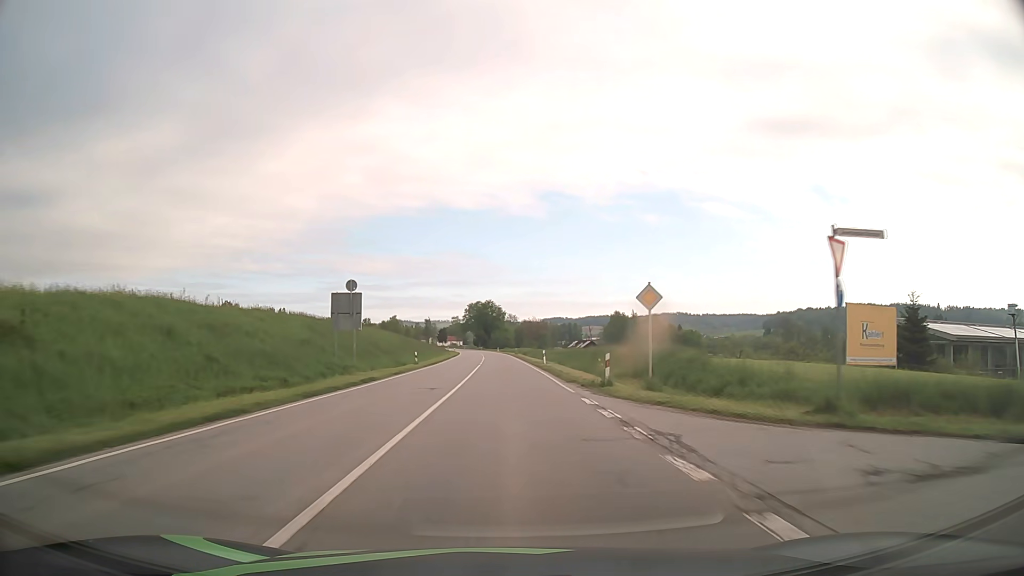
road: secondary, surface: asphalt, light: Day
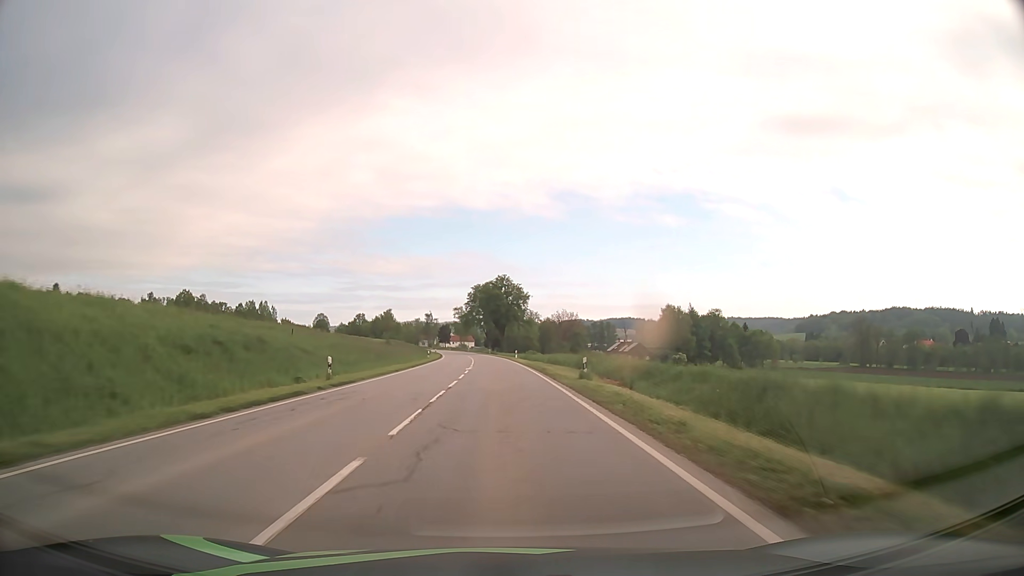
(-0.7, +73.9) m; -1°
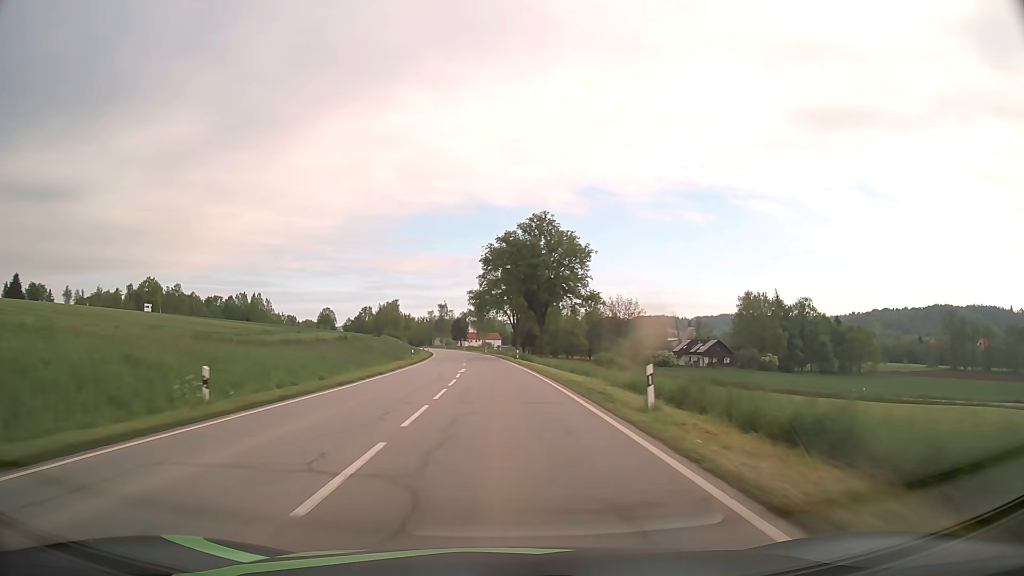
(-1.3, +59.2) m; -3°
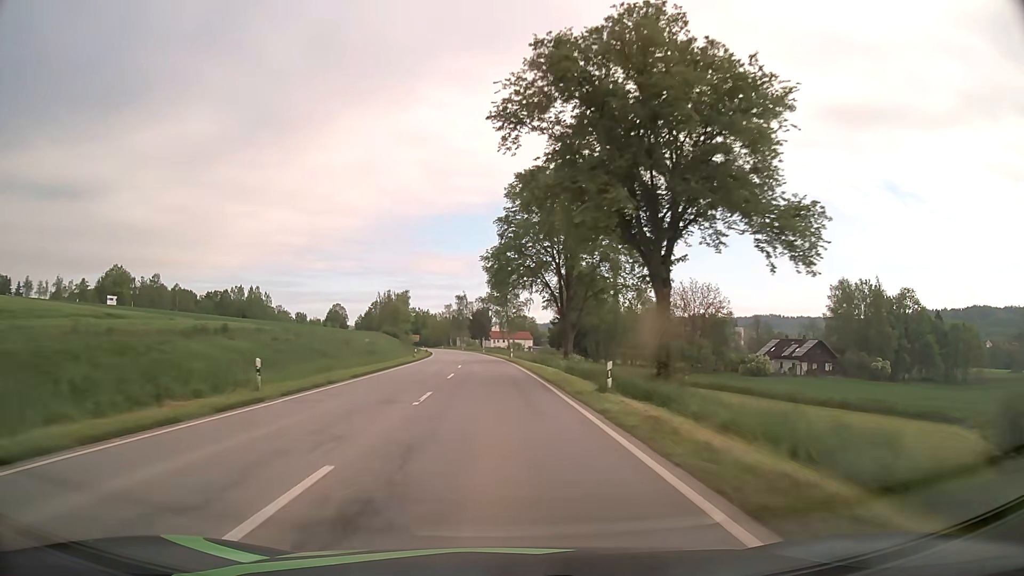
(-0.9, +44.5) m; -2°
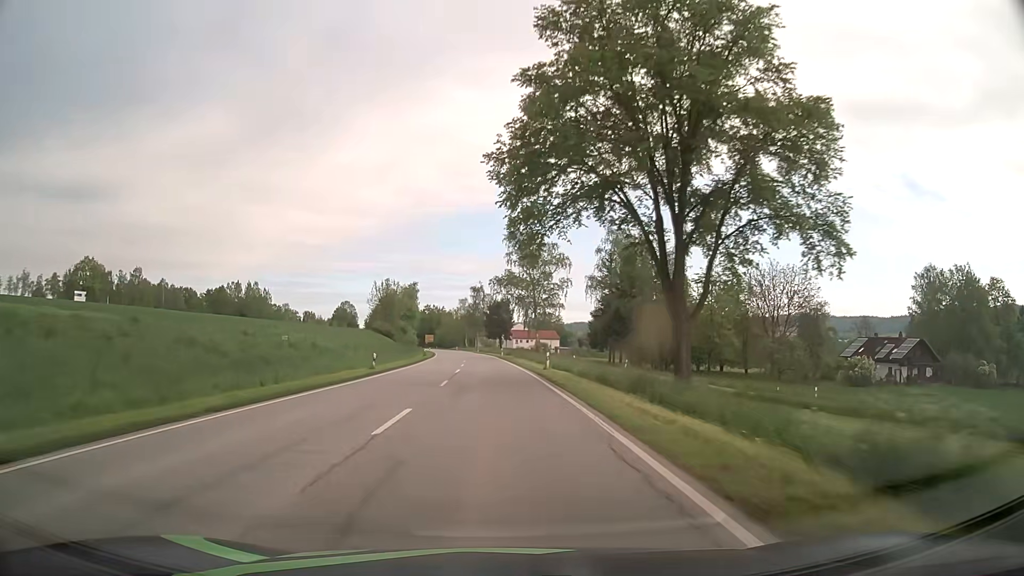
(-0.5, +29.7) m; -2°
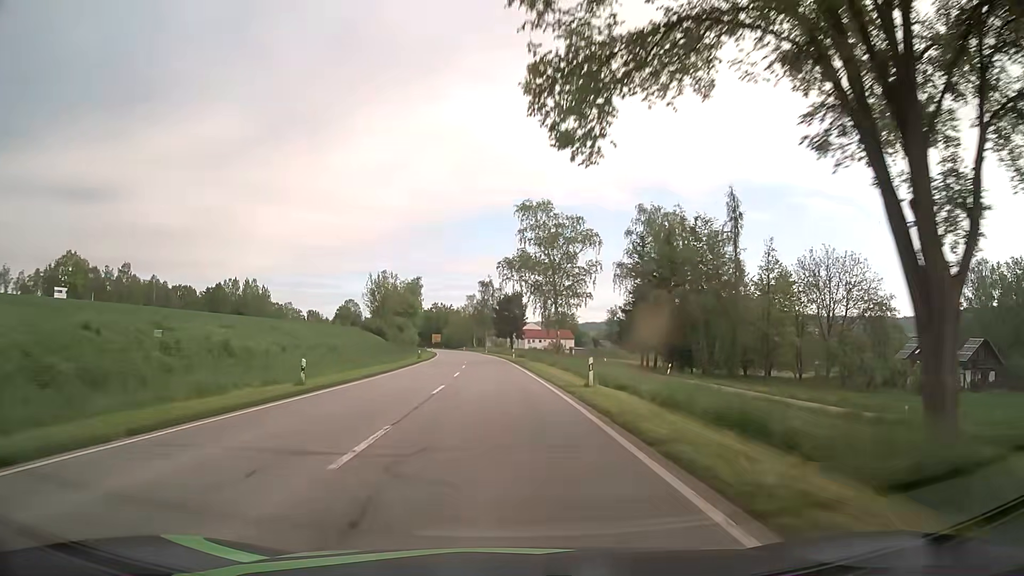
(-0.1, +14.8) m; -1°
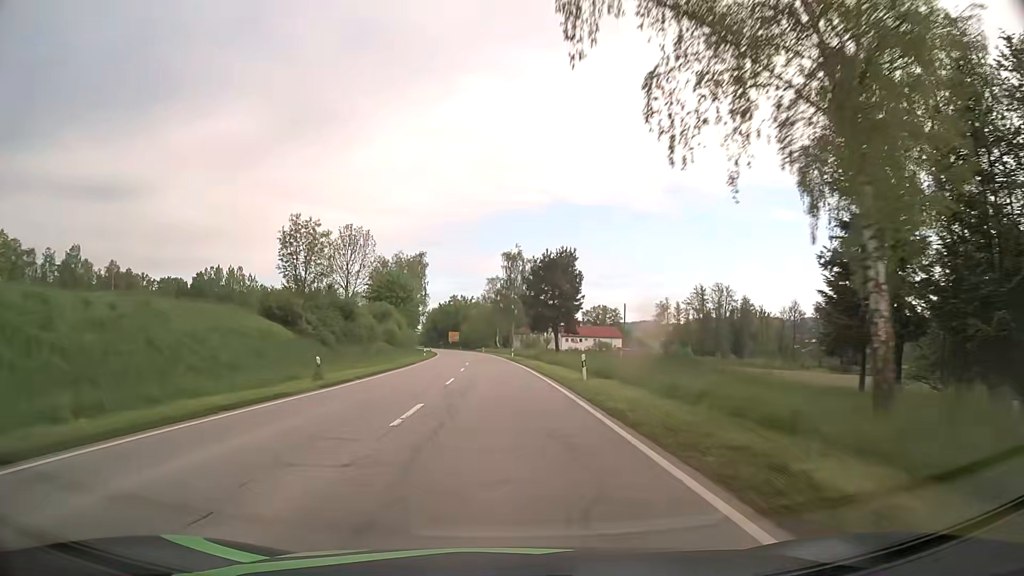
(-1.0, +44.6) m; -2°
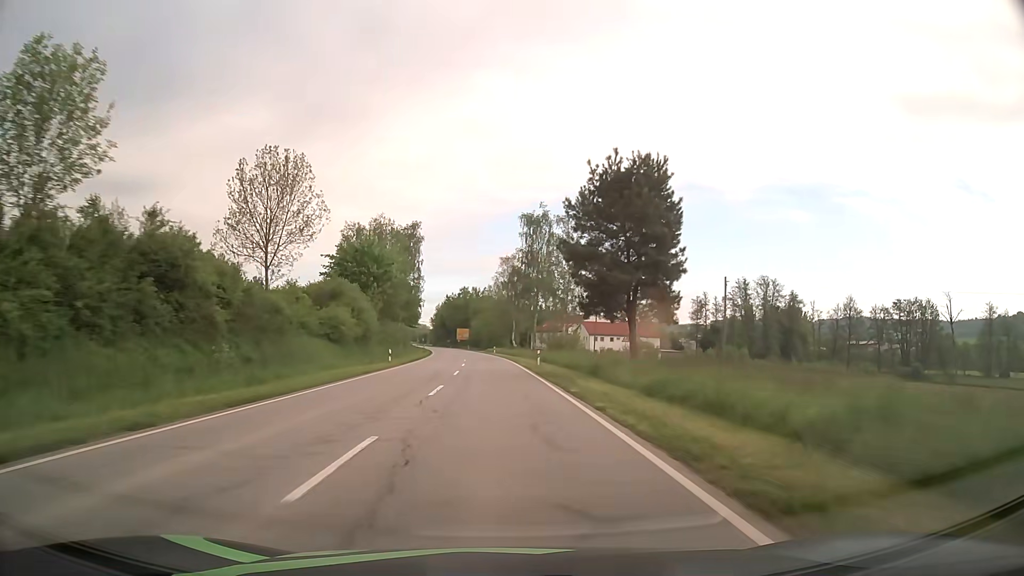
(-0.4, +29.7) m; -1°
(0, +10) (0, +20) (0, +30) (-1, +40) (-1, +50) (-2, +60) (-3, +70) (-3, +80) (-4, +90) (-5, +100) m
